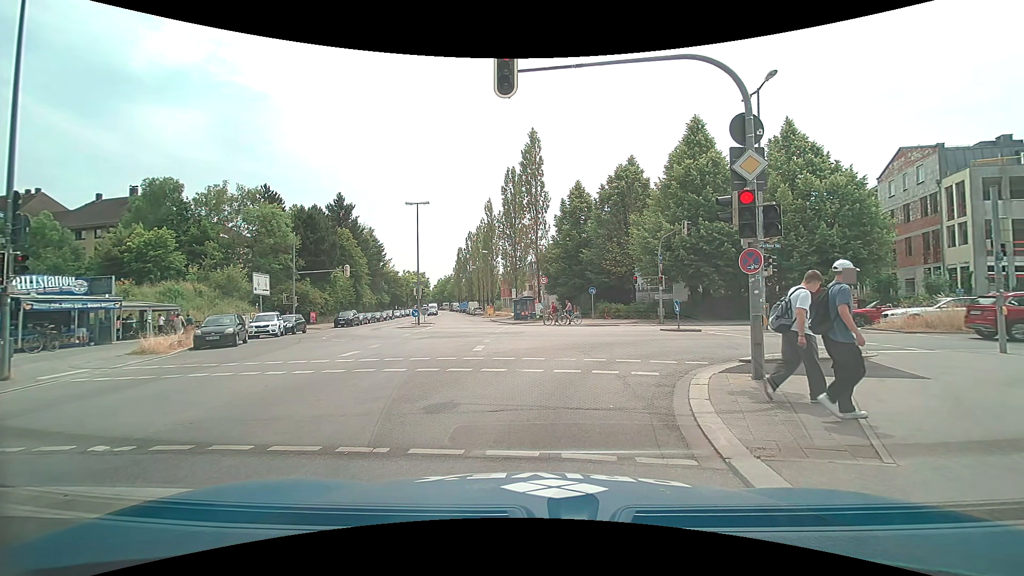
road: tertiary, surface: asphalt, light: Day
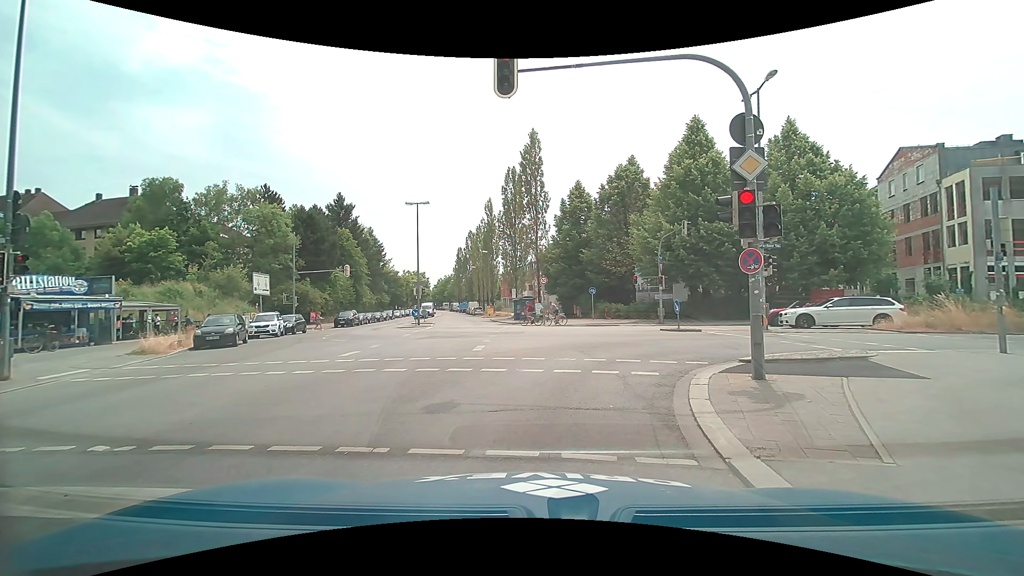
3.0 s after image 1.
(0.0, 0.0) m; 0°
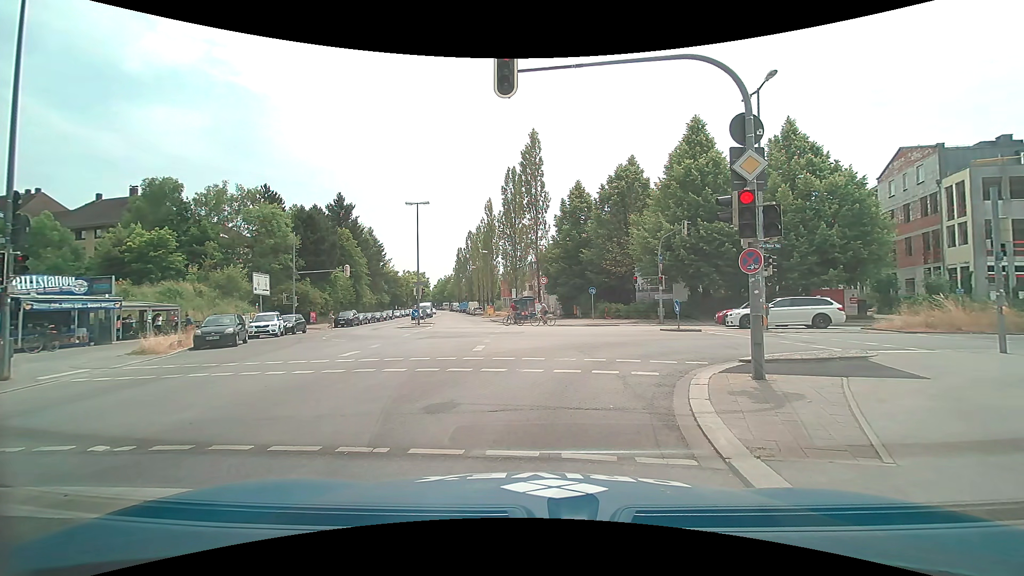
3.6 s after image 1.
(0.0, 0.0) m; 0°
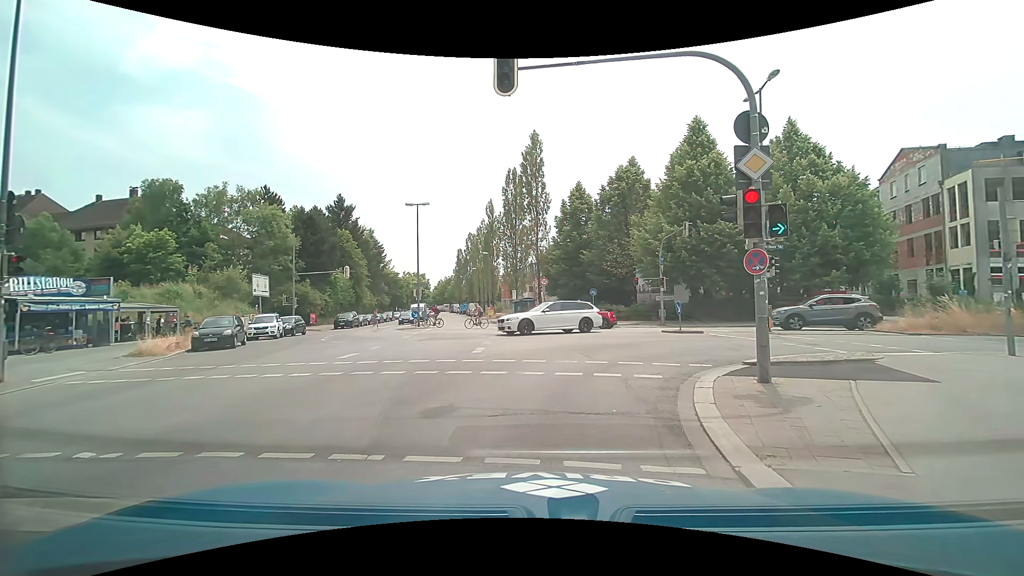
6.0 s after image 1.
(0.0, +0.2) m; 0°
(0, +10) (+6, +17) (+16, +17) (+26, +15) (+36, +13) (+46, +11) (+56, +10) (+66, +9) (+75, +7) (+85, +5) m
